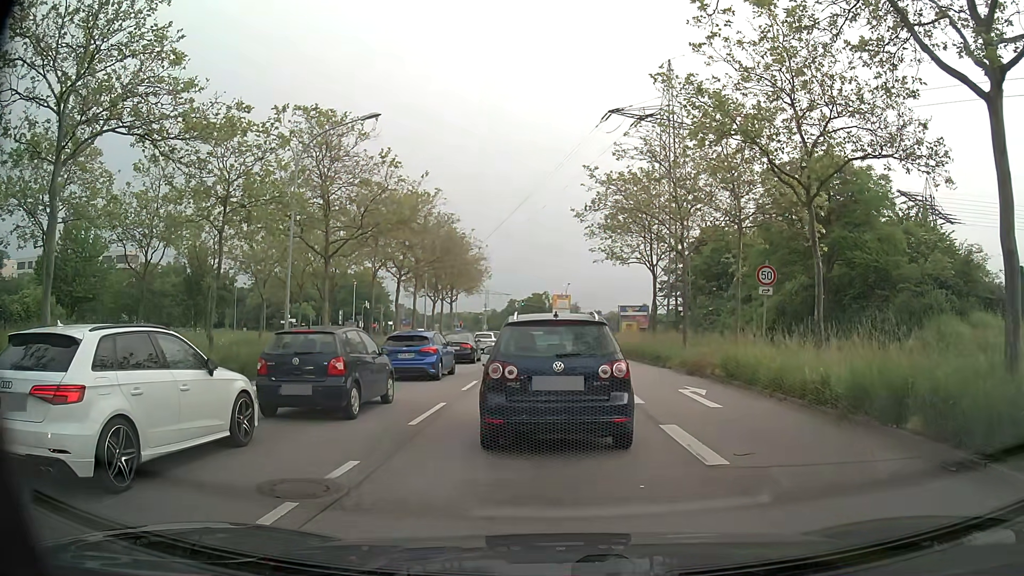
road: primary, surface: asphalt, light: Day
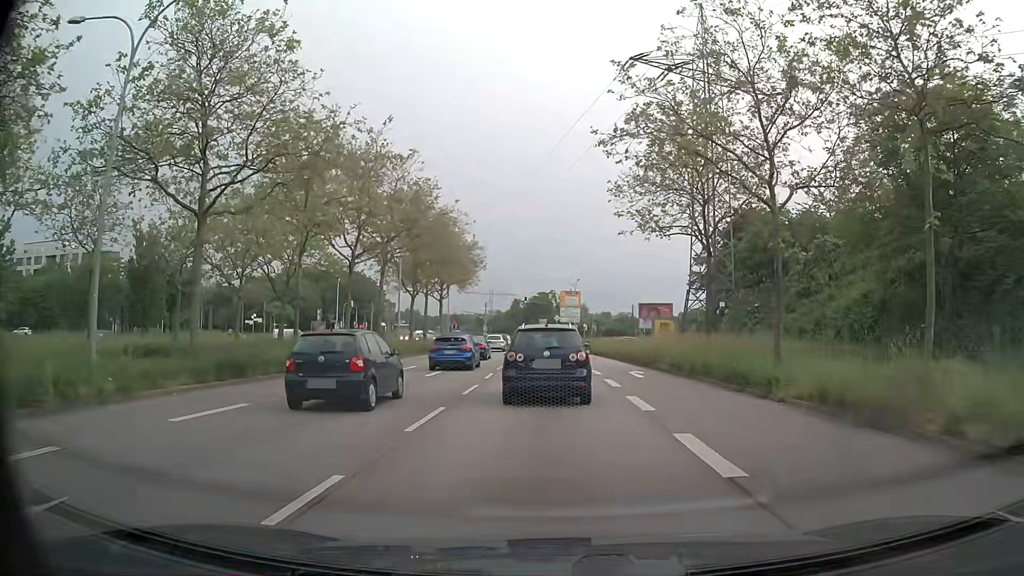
(-0.2, +13.4) m; -2°
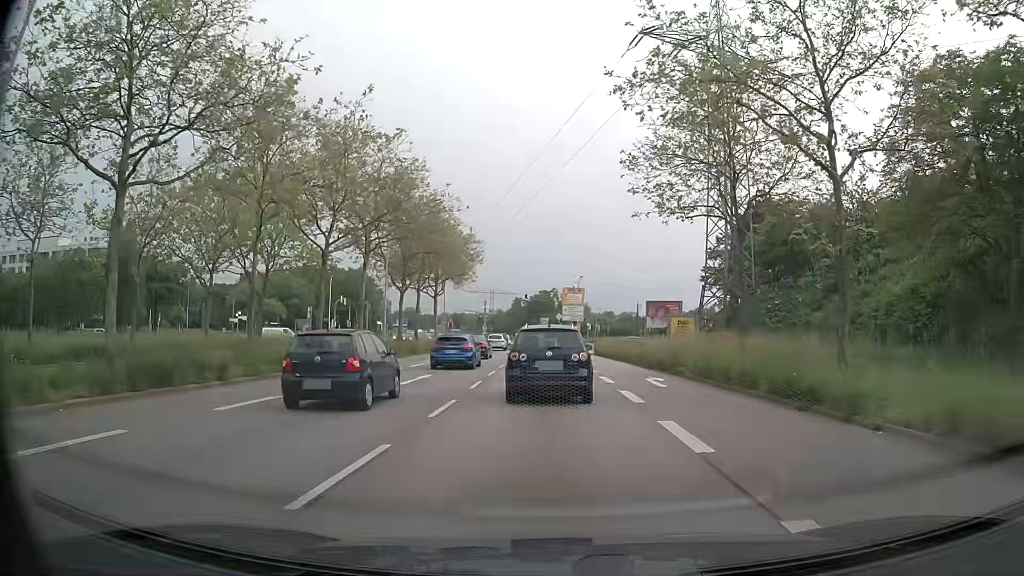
(0.0, +4.6) m; +1°
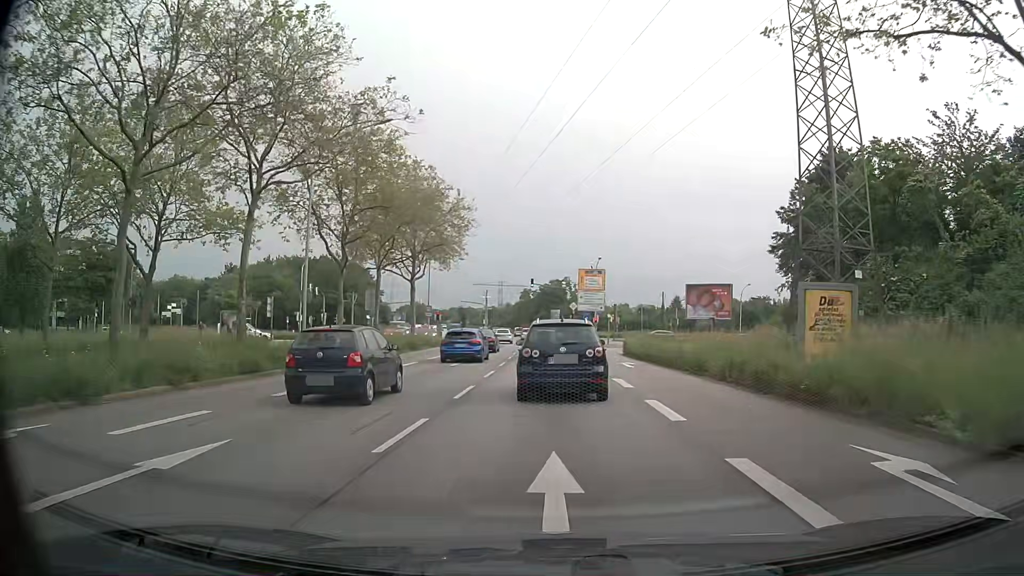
(-0.2, +16.0) m; -1°
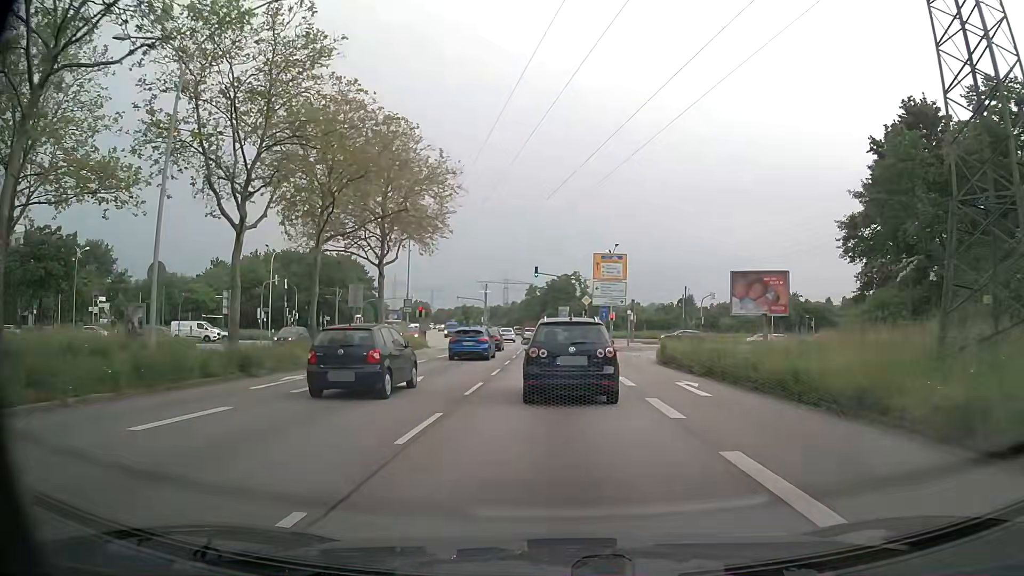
(-0.1, +11.8) m; -1°
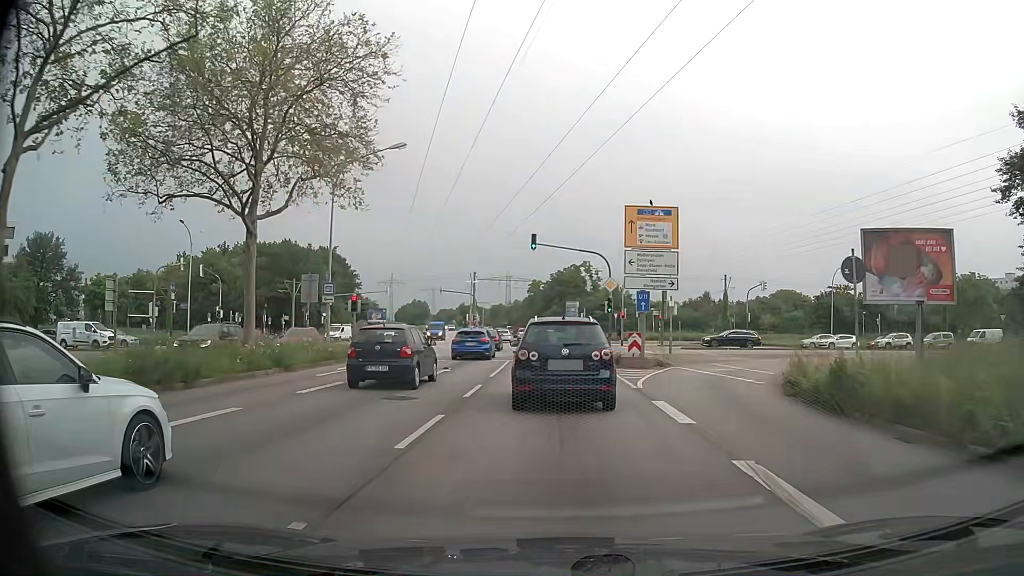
(-0.1, +18.6) m; -1°
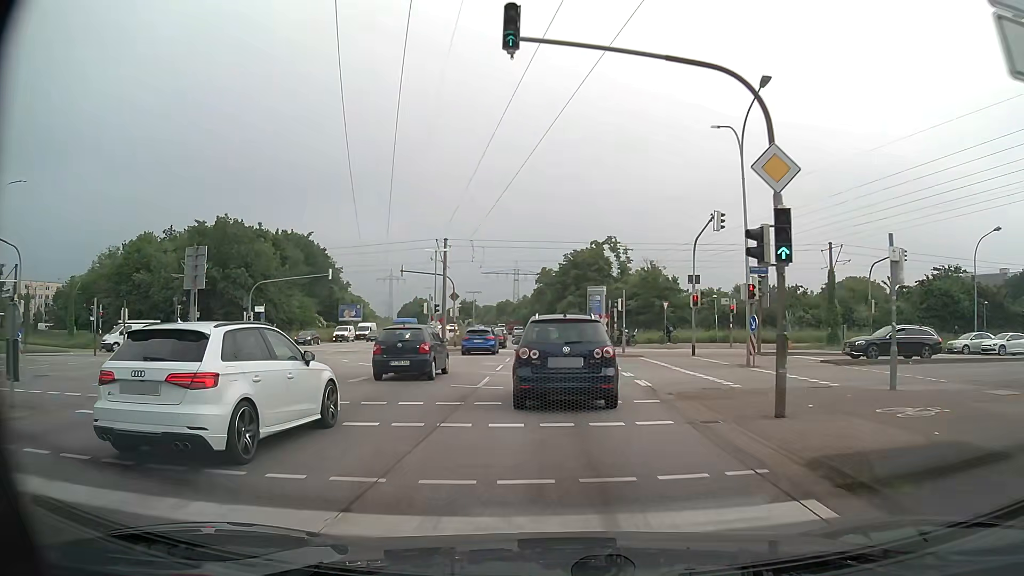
(-0.2, +25.6) m; 0°
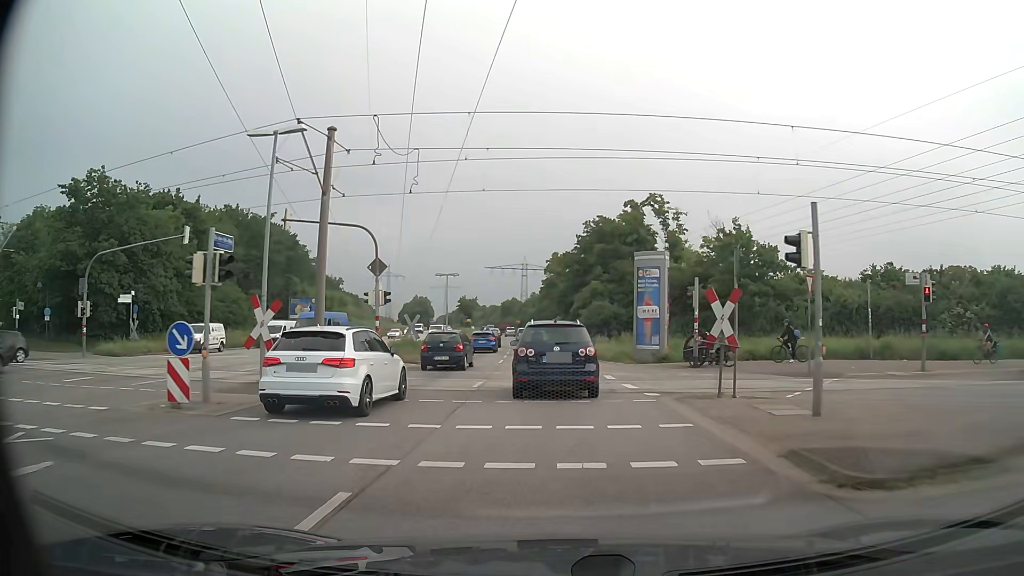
(-0.5, +25.6) m; -2°
(0, +10) (0, +20) (-1, +30) (-1, +40) (-1, +50) (-2, +60) (-3, +70) (-3, +80) (-4, +90) (-5, +100) m
